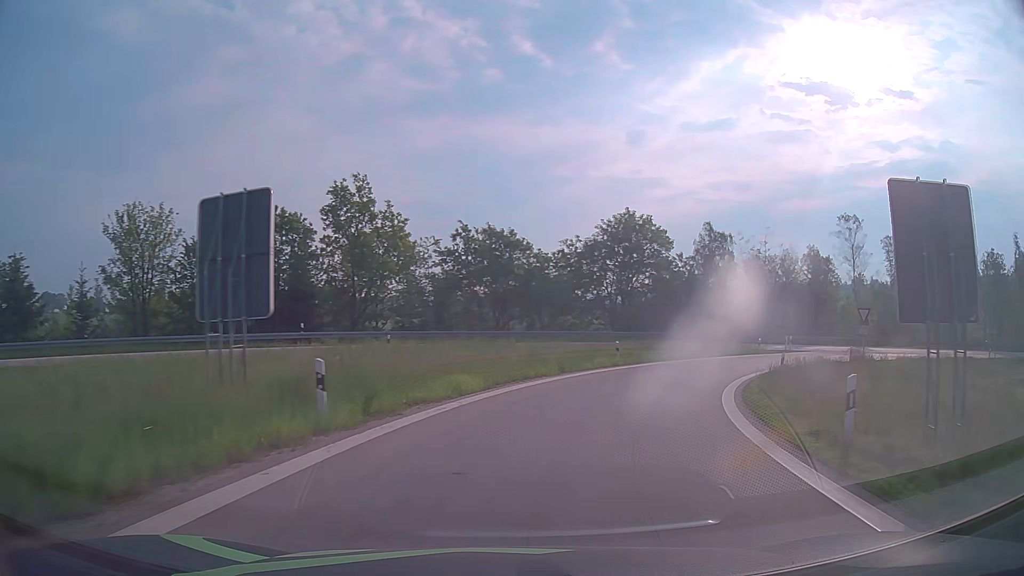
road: motorway_link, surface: asphalt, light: Day
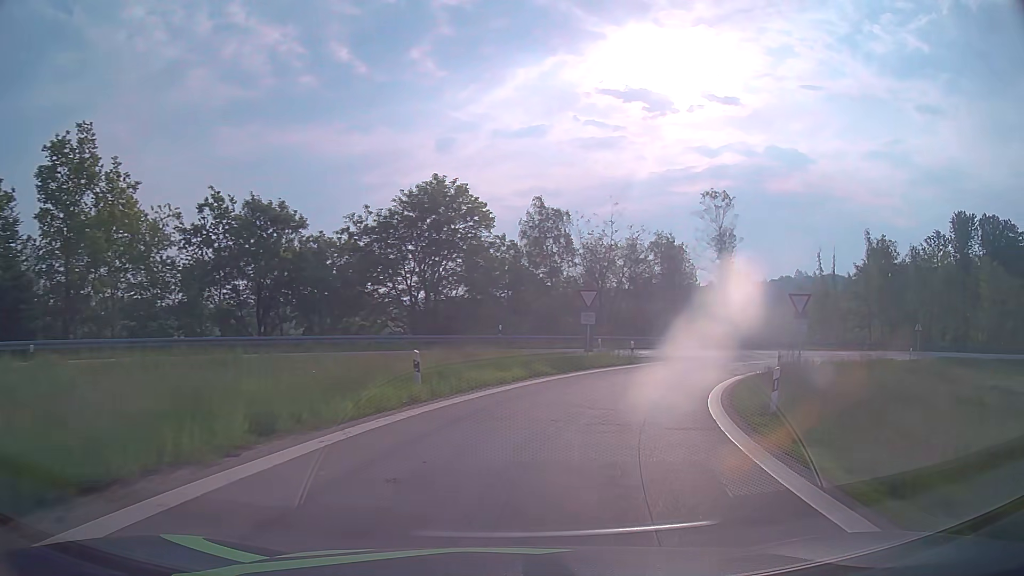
(+2.2, +14.9) m; +17°
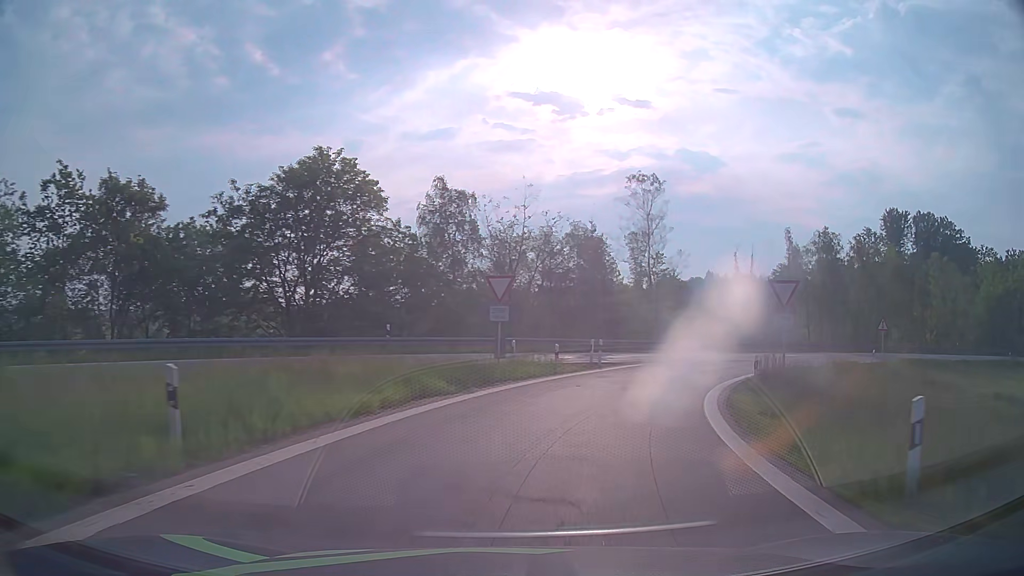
(+0.5, +7.5) m; +8°
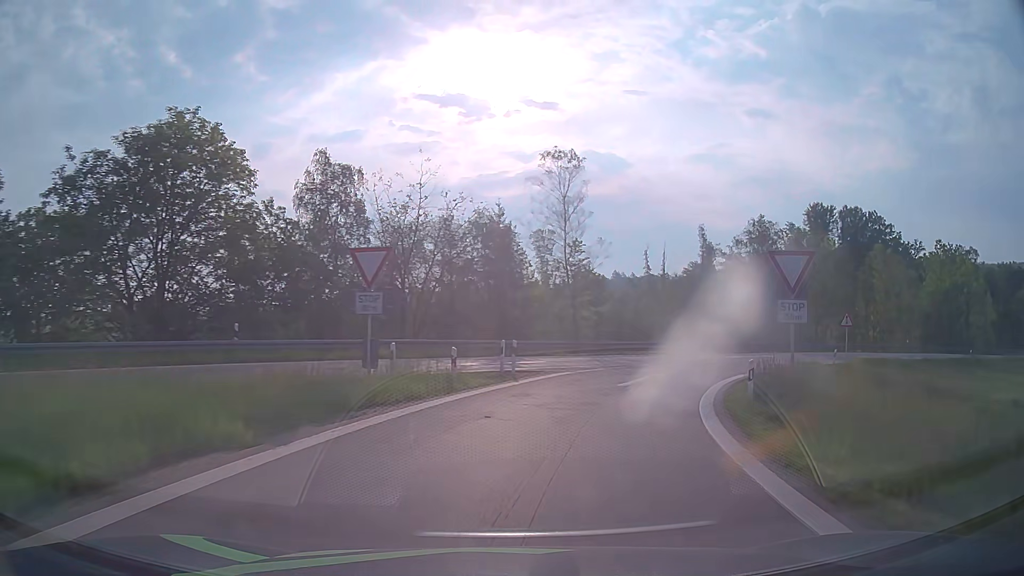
(+0.5, +7.4) m; +8°
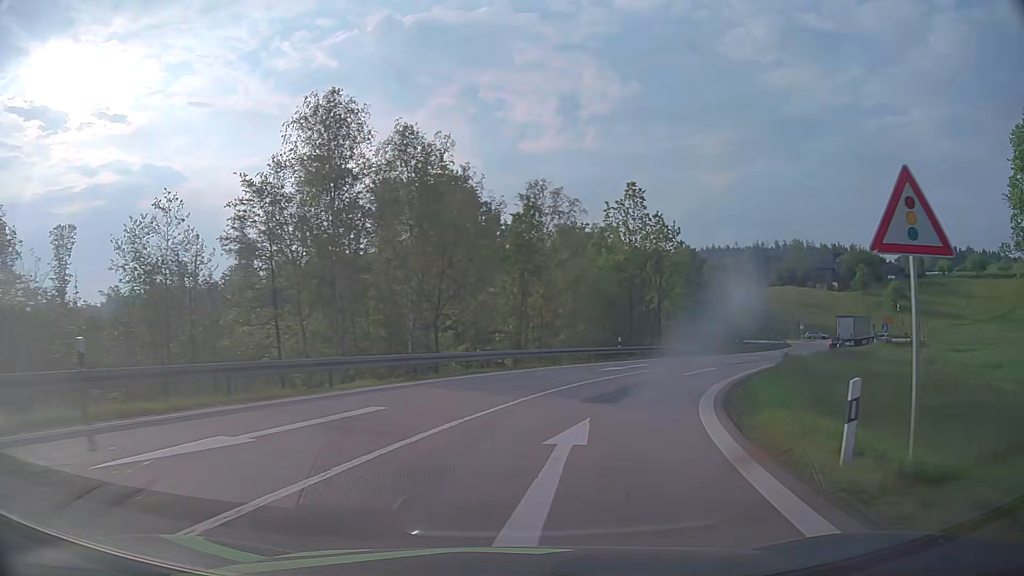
(+11.6, +33.7) m; +38°
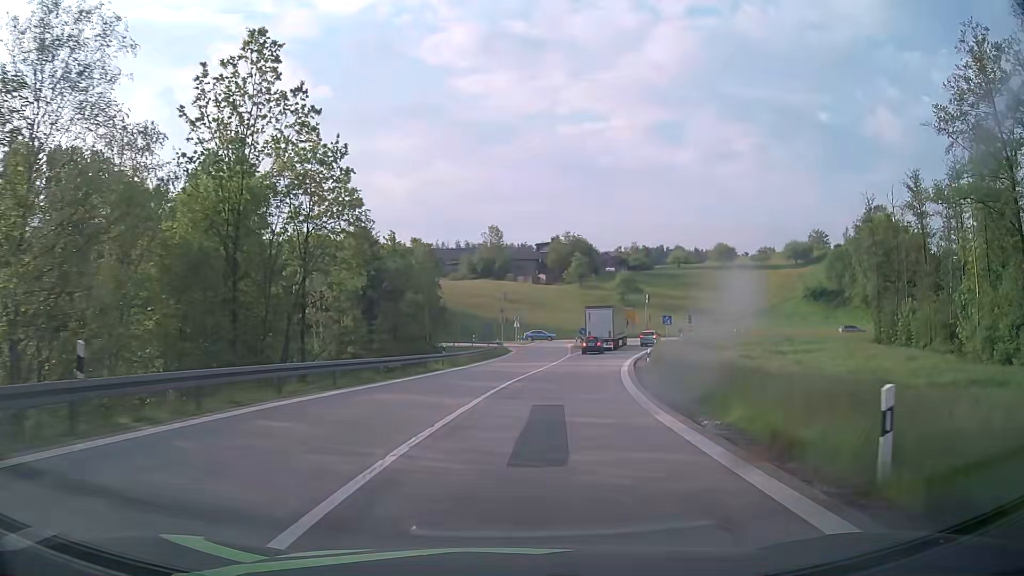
(+7.6, +28.3) m; +28°
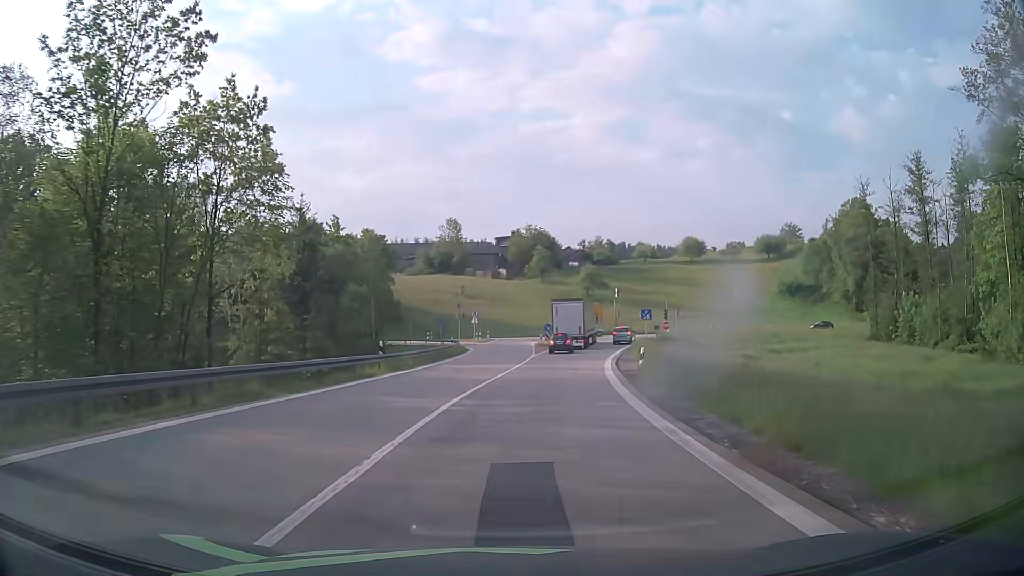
(+0.3, +7.3) m; +4°
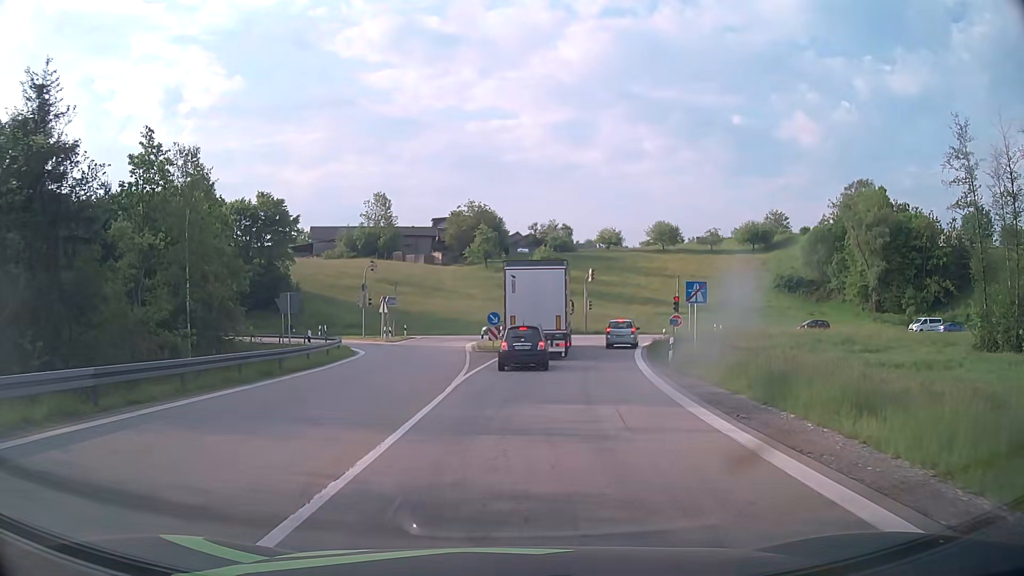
(+1.2, +25.5) m; +5°
(0, +10) (0, +20) (+1, +30) (+2, +40) (+3, +50) (0, +59) (-7, +65) (-17, +68) (-27, +69) (-37, +69) m
